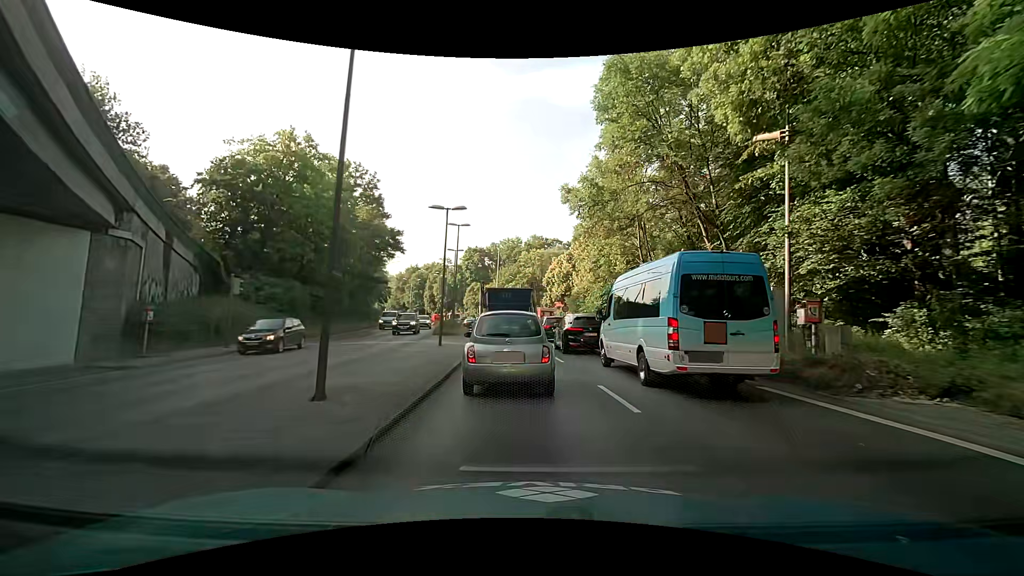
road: trunk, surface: asphalt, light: Day
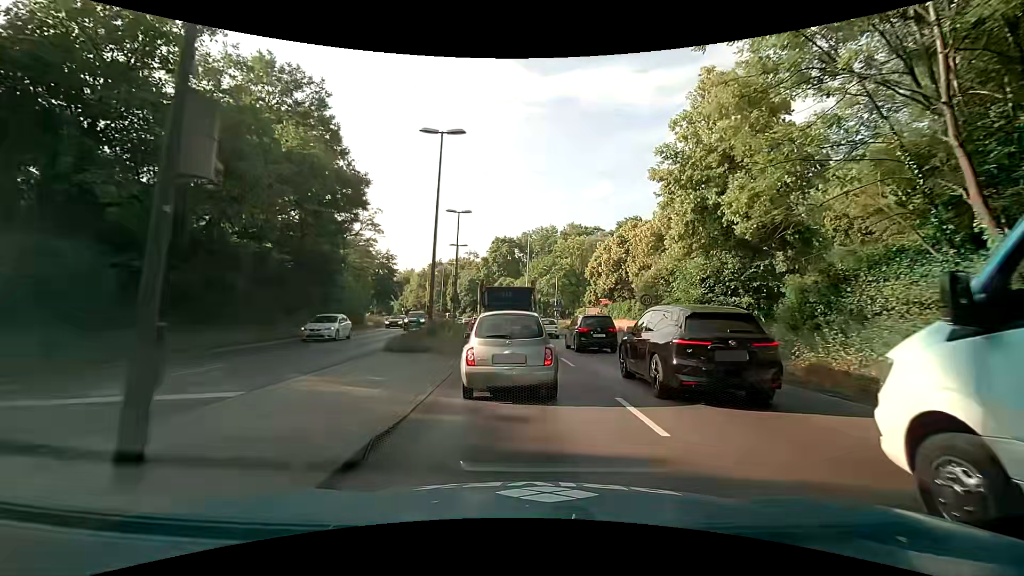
(-1.1, +19.5) m; -5°
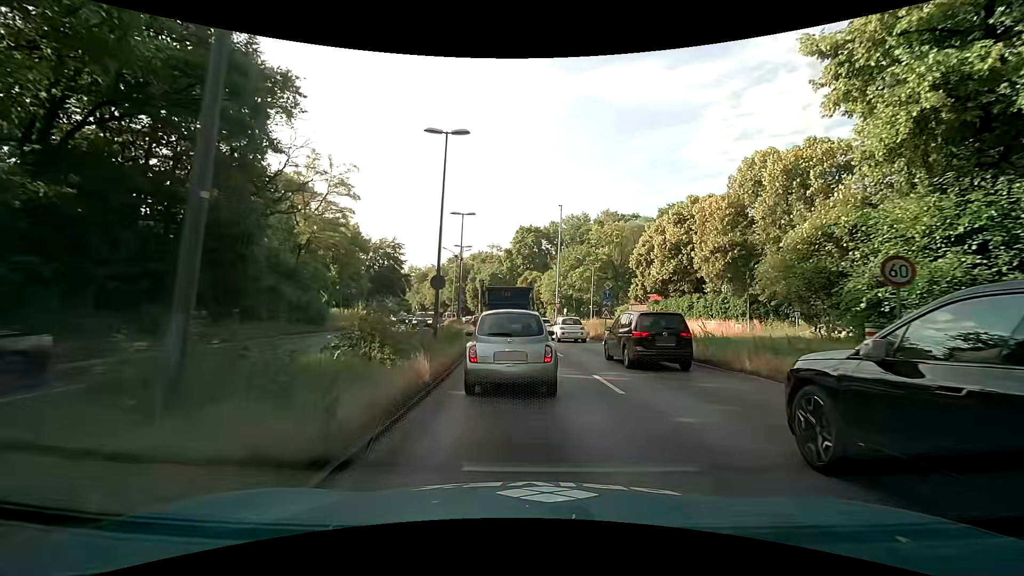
(-0.4, +14.7) m; -3°
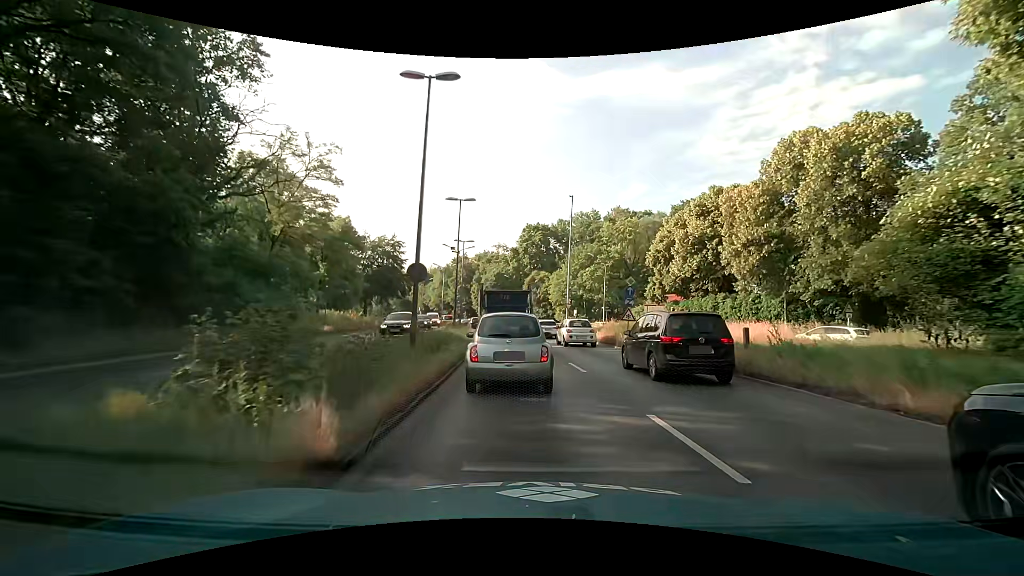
(0.0, +4.9) m; -1°
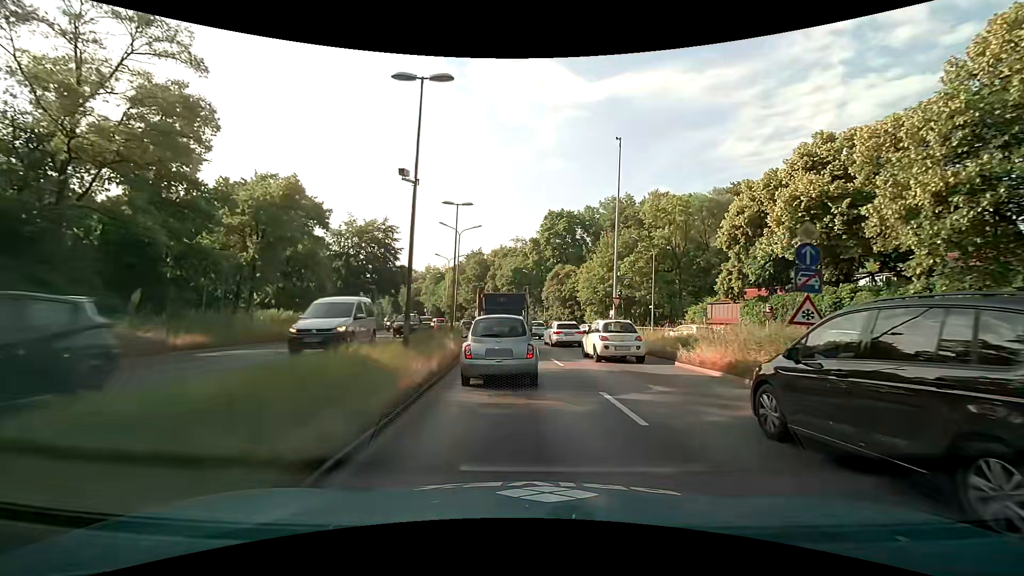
(-0.3, +15.9) m; -2°
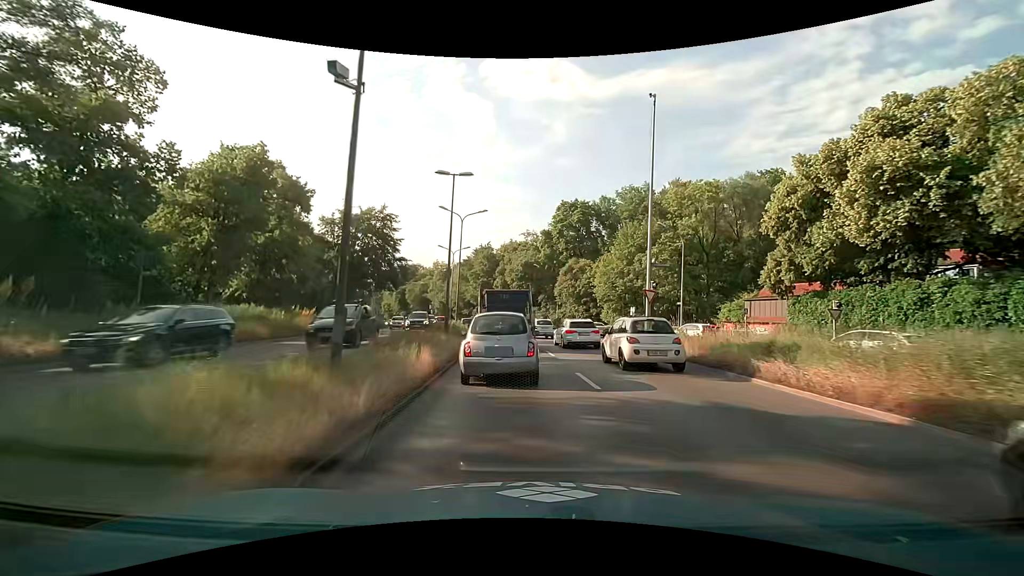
(-0.1, +5.9) m; -1°
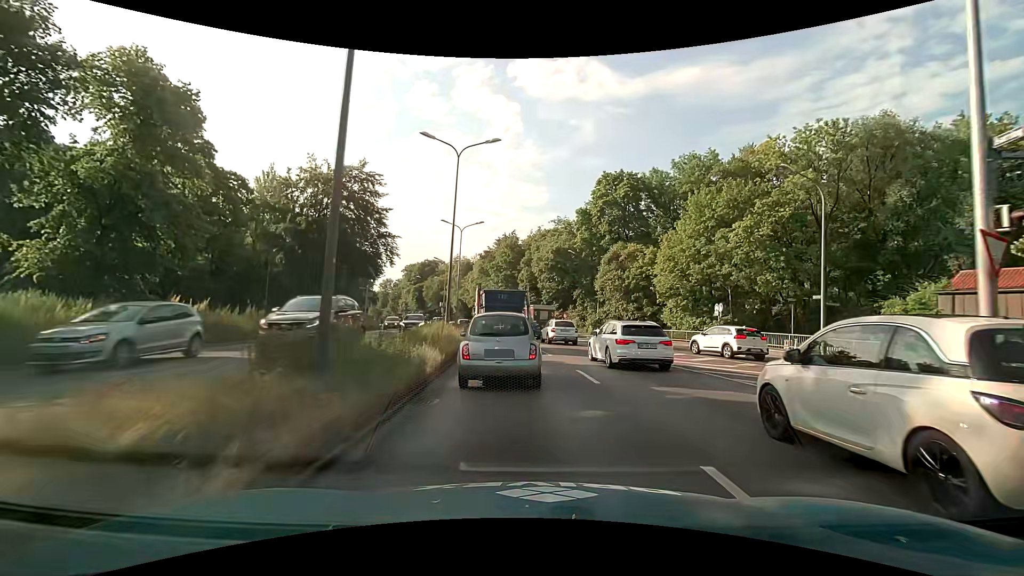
(-0.6, +16.9) m; -3°
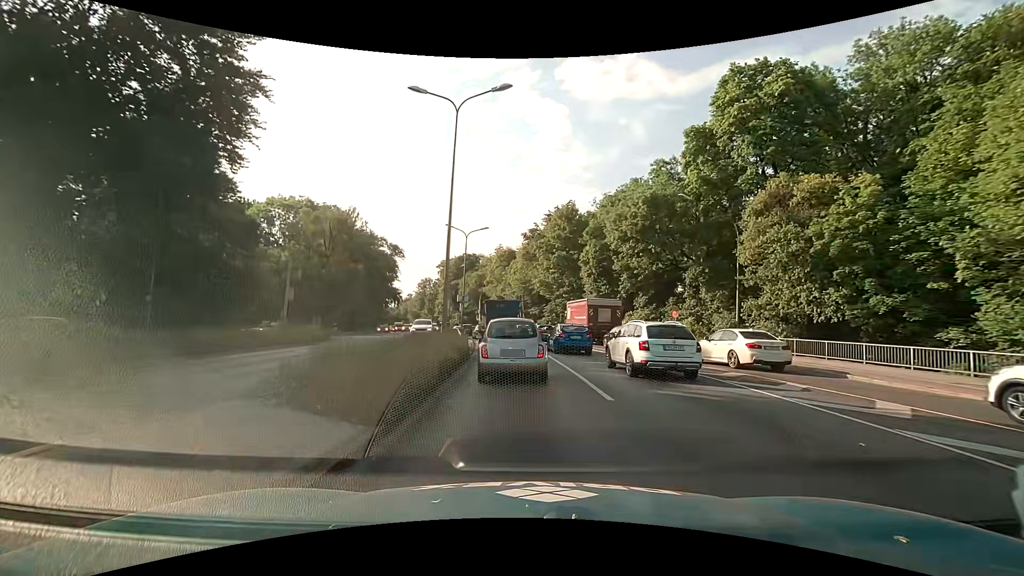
(-1.5, +28.8) m; -6°
(0, +10) (-1, +20) (-1, +30) (-3, +40) (-4, +50) (-6, +60) (-8, +69) (-10, +79) (-13, +89) (-15, +98) m
